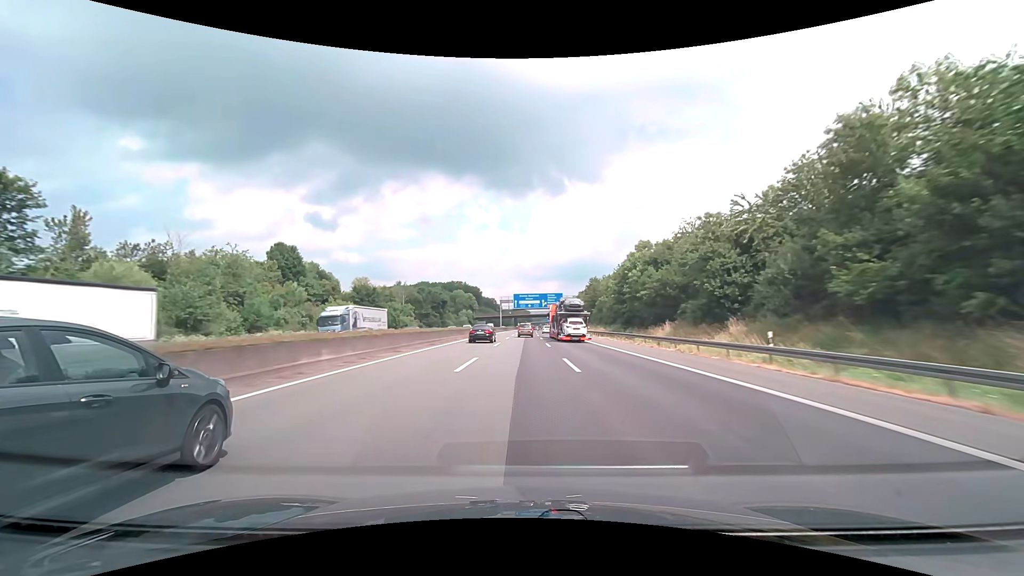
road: motorway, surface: asphalt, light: Day
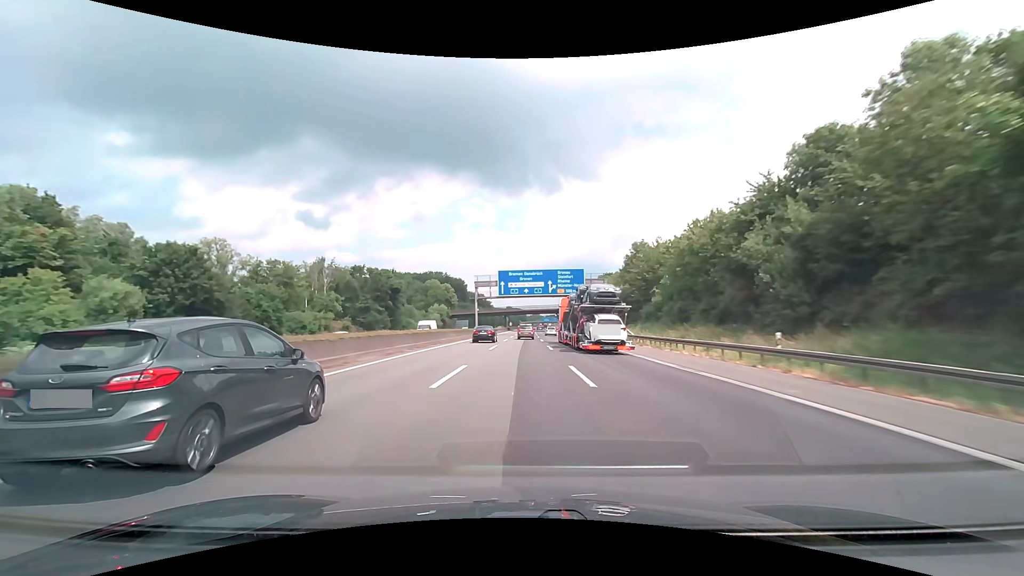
(+0.4, +57.4) m; +1°
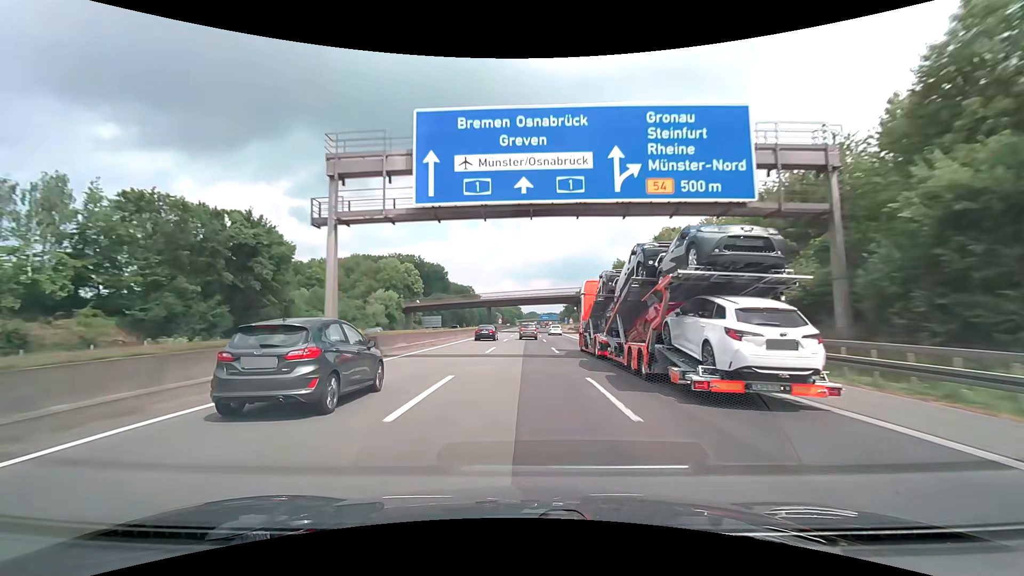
(+0.3, +57.6) m; +1°
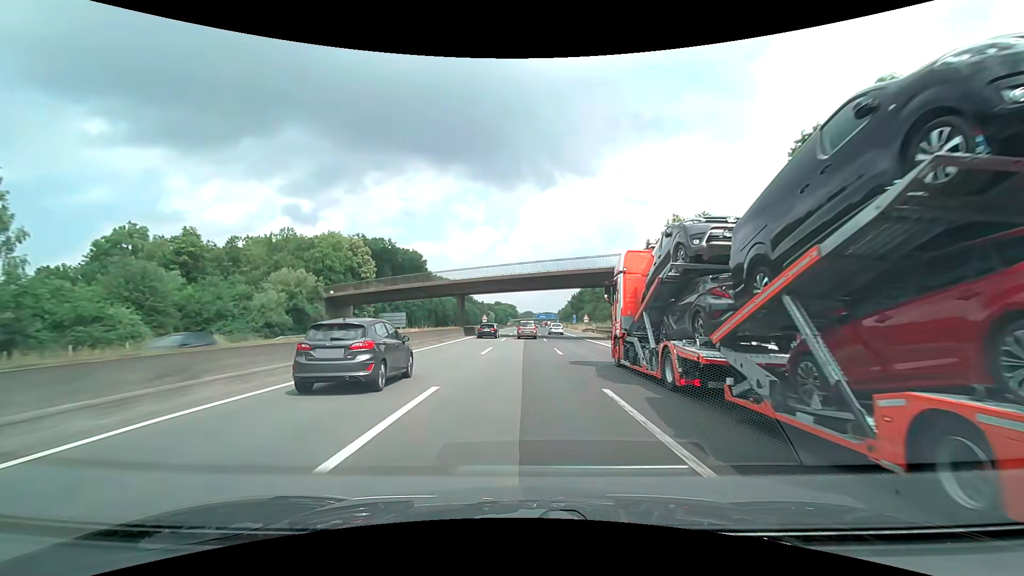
(+0.1, +38.3) m; 0°
(0, +10) (0, +20) (0, +30) (0, +40) (0, +50) (0, +60) (0, +70) (0, +80) (+1, +90) (+1, +100) m
